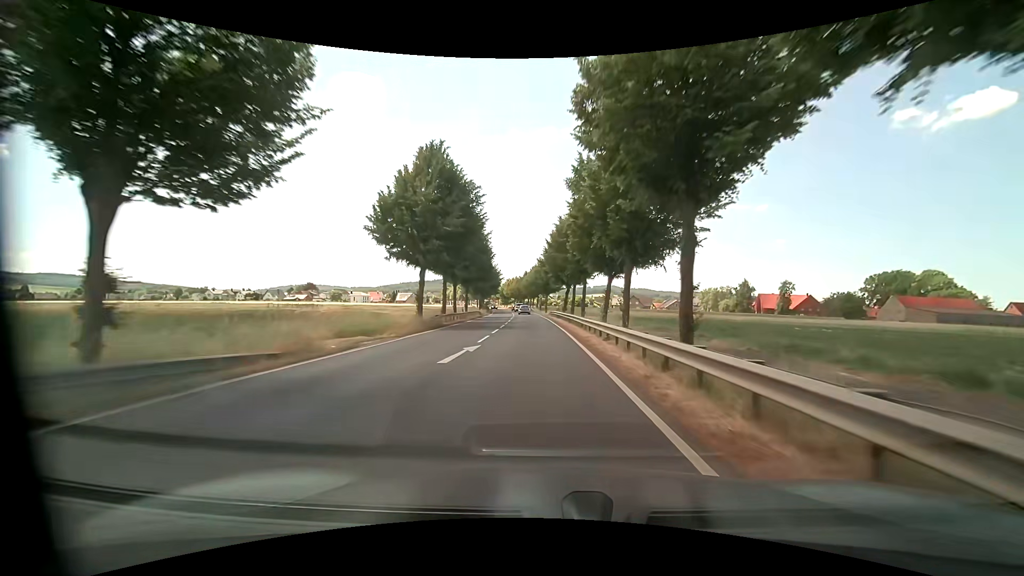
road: primary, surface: asphalt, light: Day
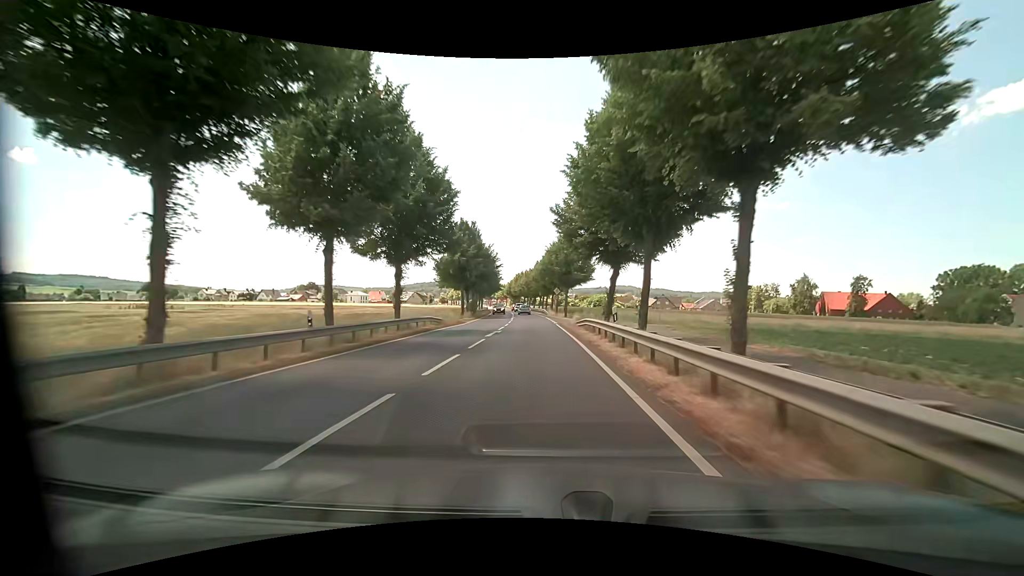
(-0.4, +32.5) m; -2°
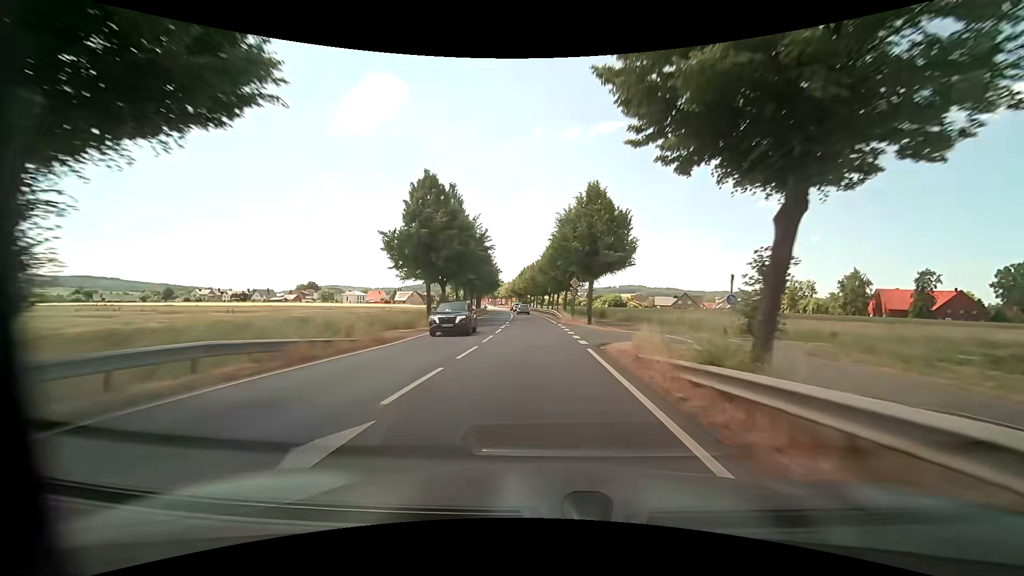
(-0.2, +20.9) m; -1°
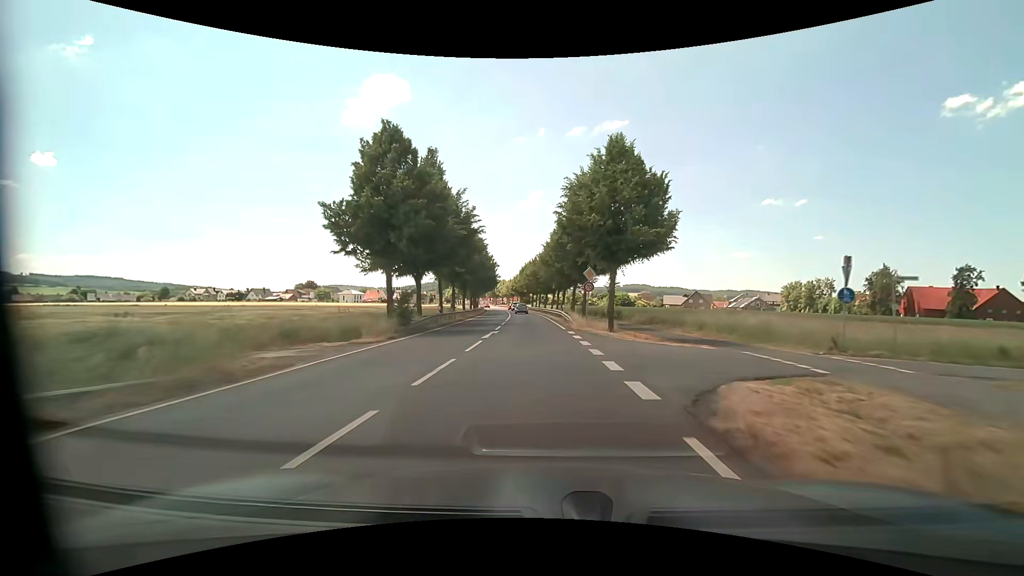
(-0.1, +10.2) m; -1°
(0, +10) (0, +20) (0, +30) (-1, +40) (-1, +50) (-2, +60) (-2, +70) (-3, +80) (-4, +90) (-5, +100) m
